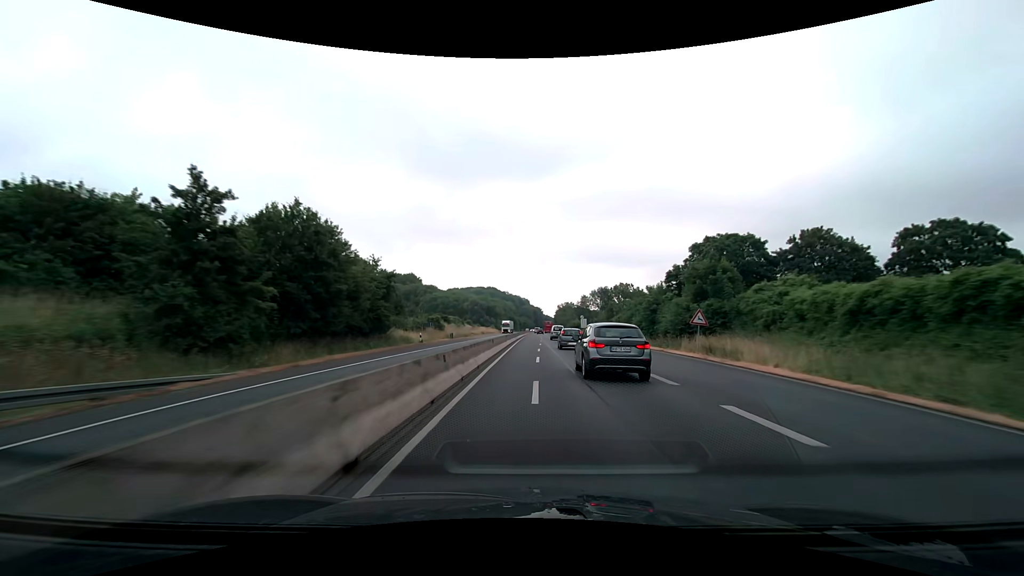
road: trunk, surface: asphalt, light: Day
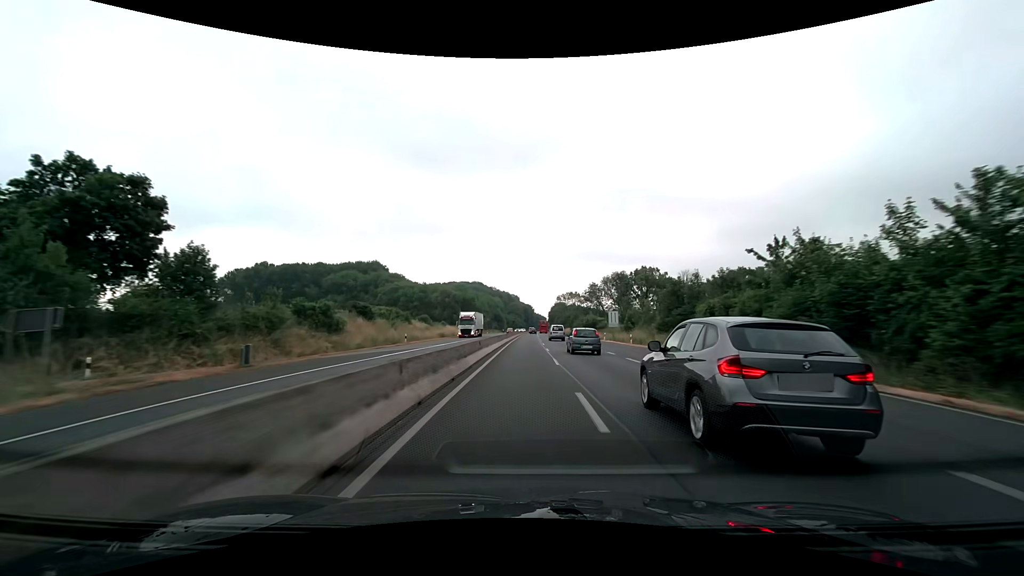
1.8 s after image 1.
(+0.6, +49.0) m; +1°
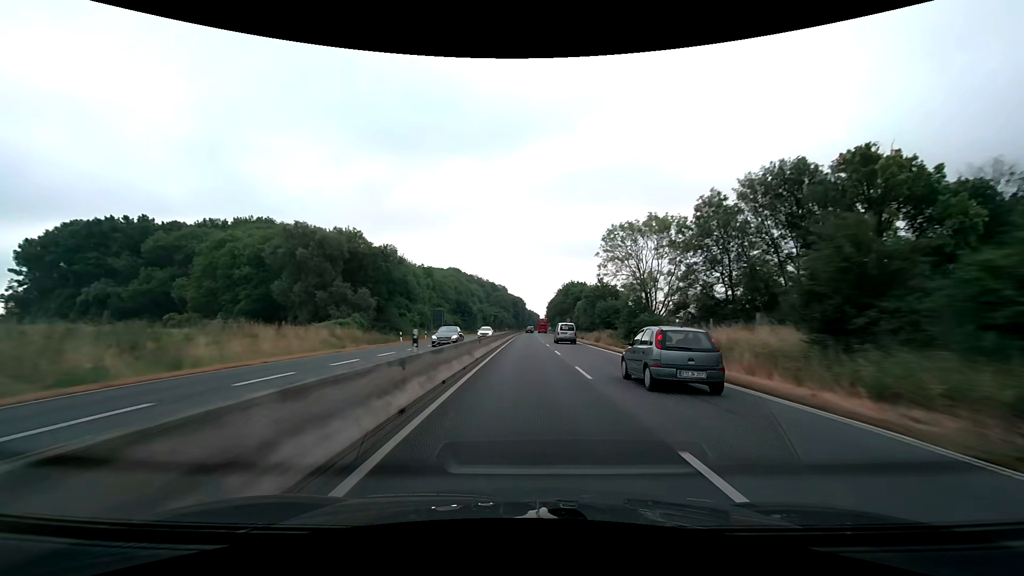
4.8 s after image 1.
(+1.4, +90.0) m; +1°
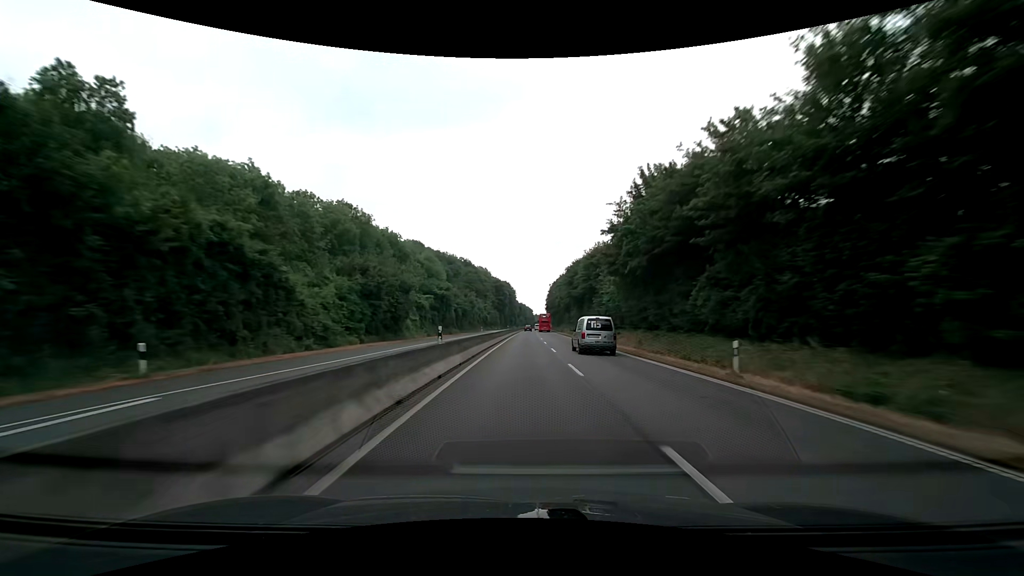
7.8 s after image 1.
(+0.9, +96.0) m; +1°
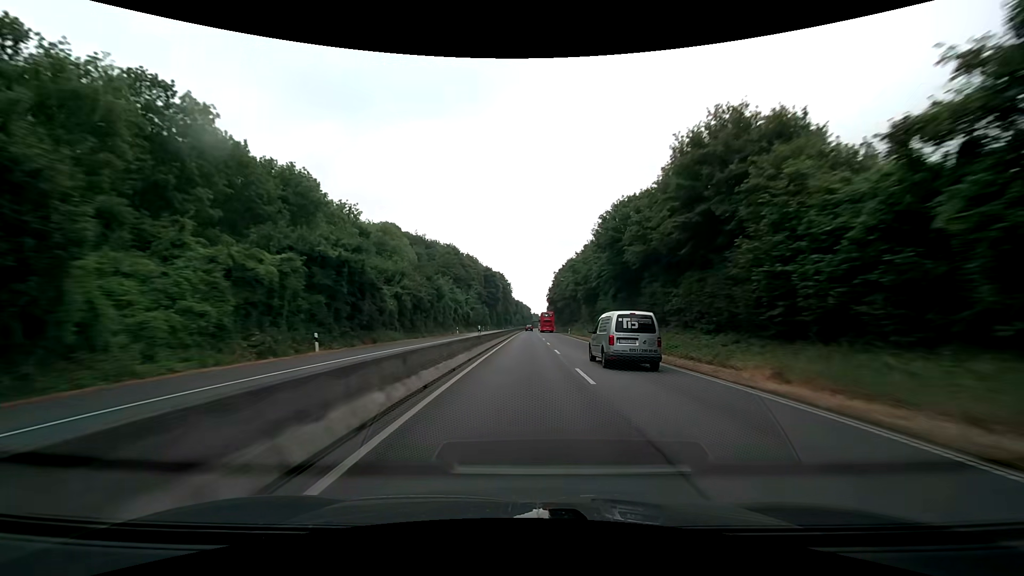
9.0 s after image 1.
(0.0, +38.1) m; 0°
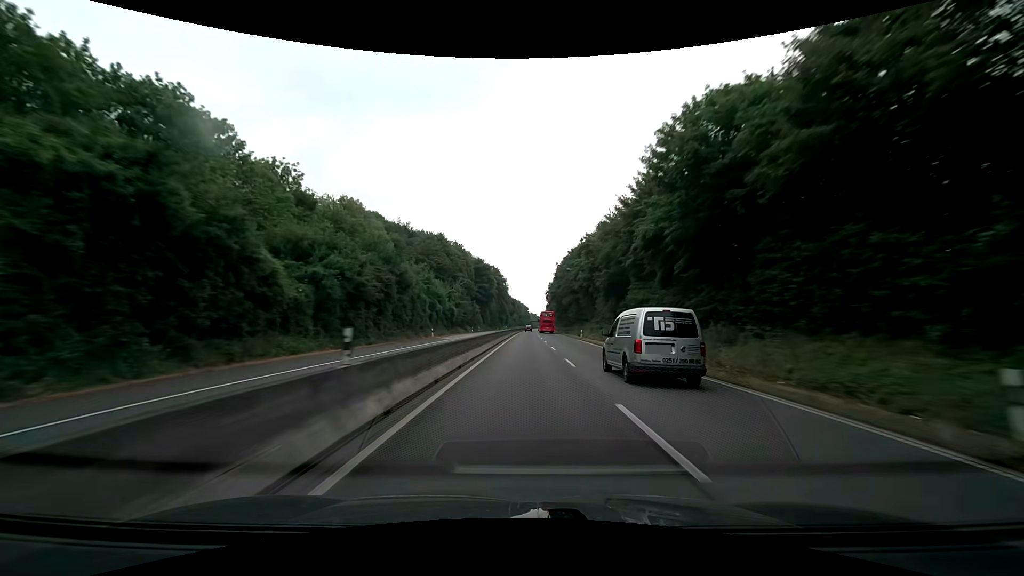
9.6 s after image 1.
(+0.1, +19.0) m; 0°
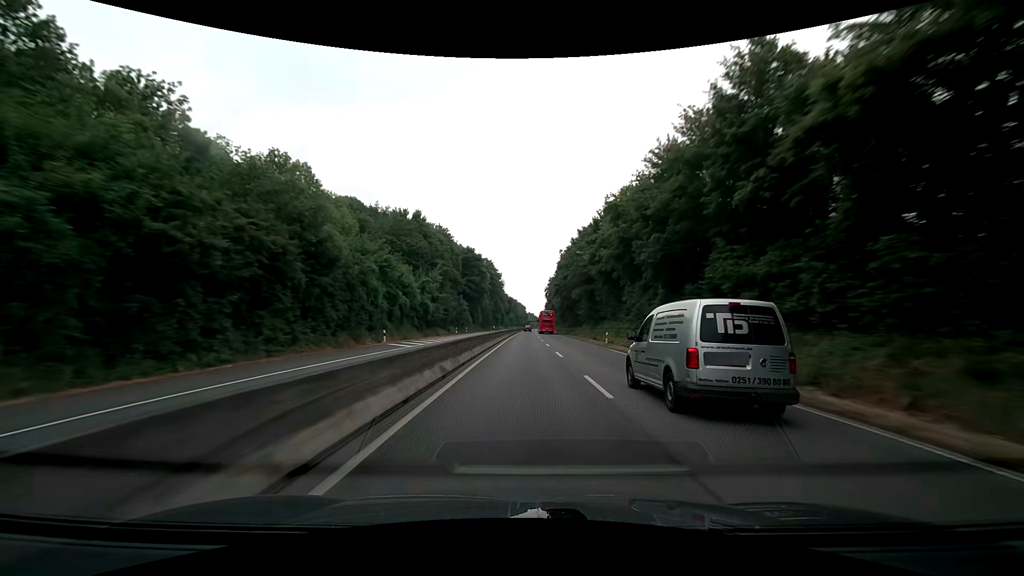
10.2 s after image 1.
(+0.1, +19.0) m; 0°
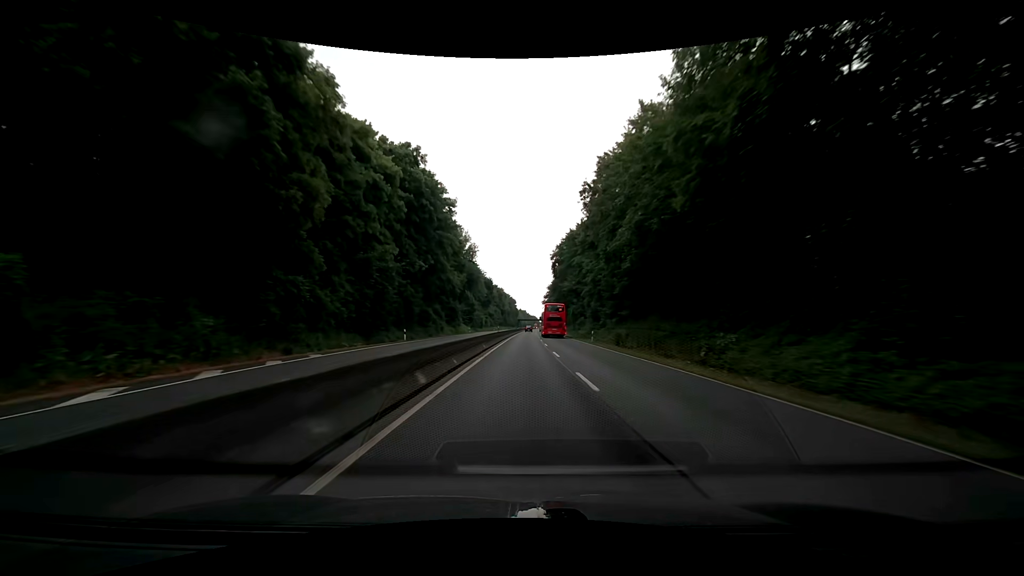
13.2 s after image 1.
(+1.0, +95.0) m; +1°
(0, +10) (0, +20) (0, +30) (0, +40) (0, +50) (+1, +60) (+1, +70) (+1, +80) (+1, +90) (+1, +100) m
